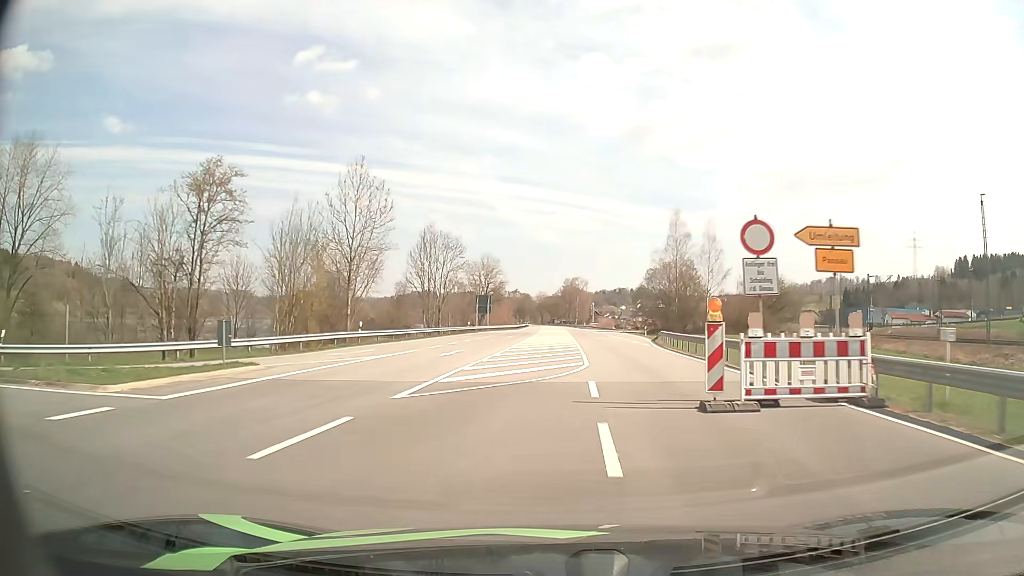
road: primary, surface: asphalt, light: Day
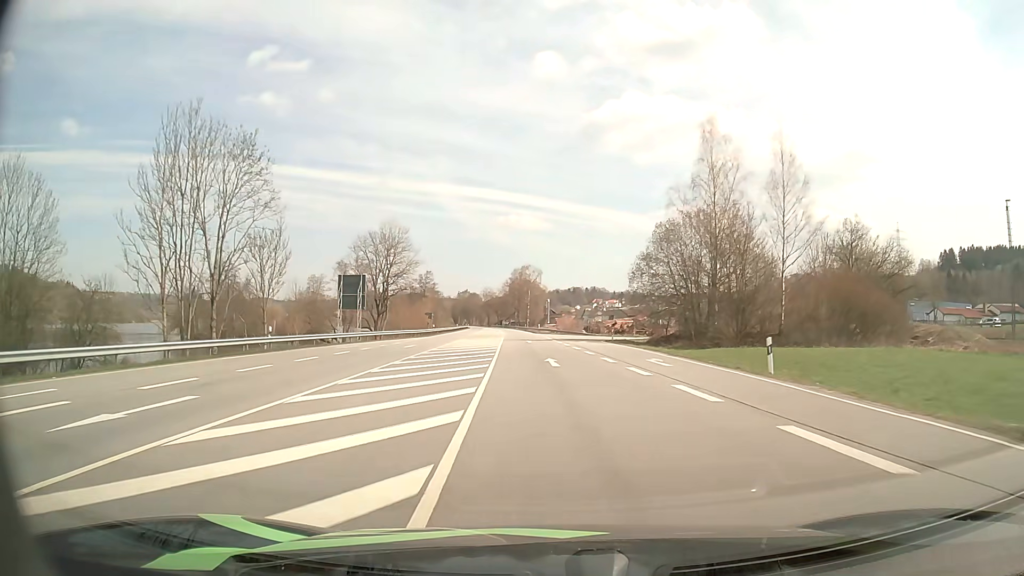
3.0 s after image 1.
(+2.5, +51.3) m; +4°
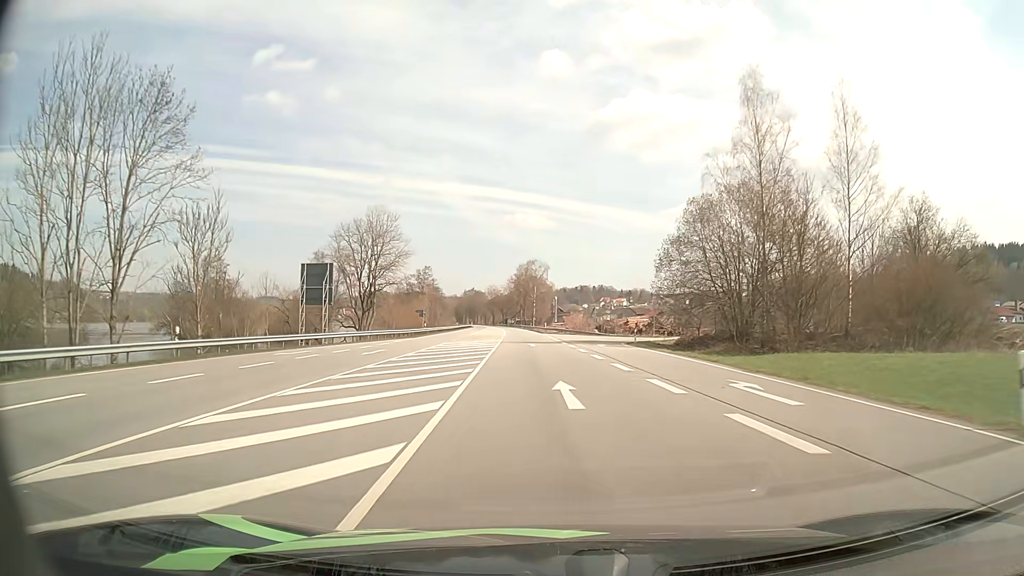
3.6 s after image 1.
(-0.1, +11.0) m; -1°
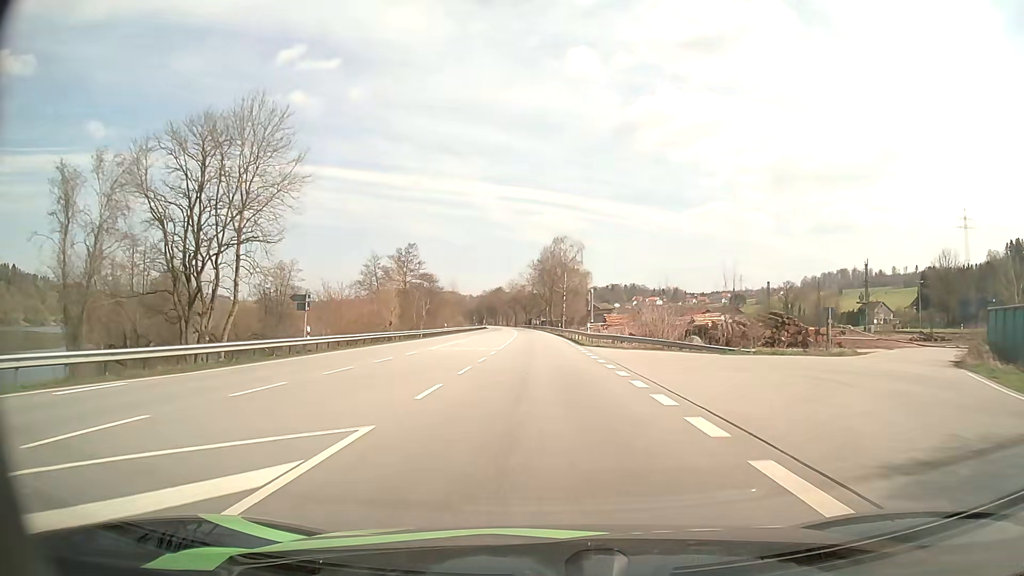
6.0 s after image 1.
(-1.0, +45.5) m; -3°
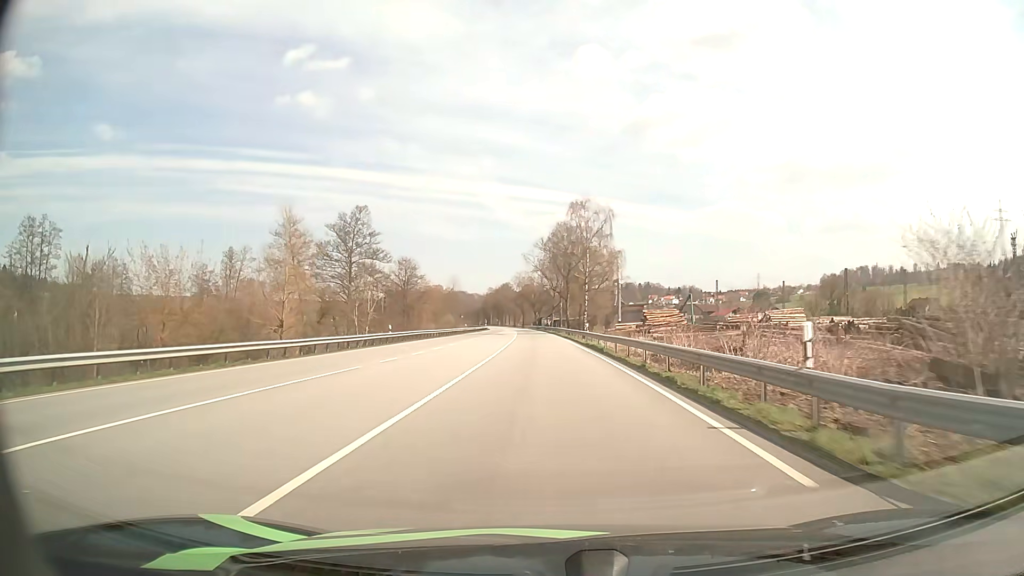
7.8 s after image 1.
(-0.4, +35.7) m; -1°
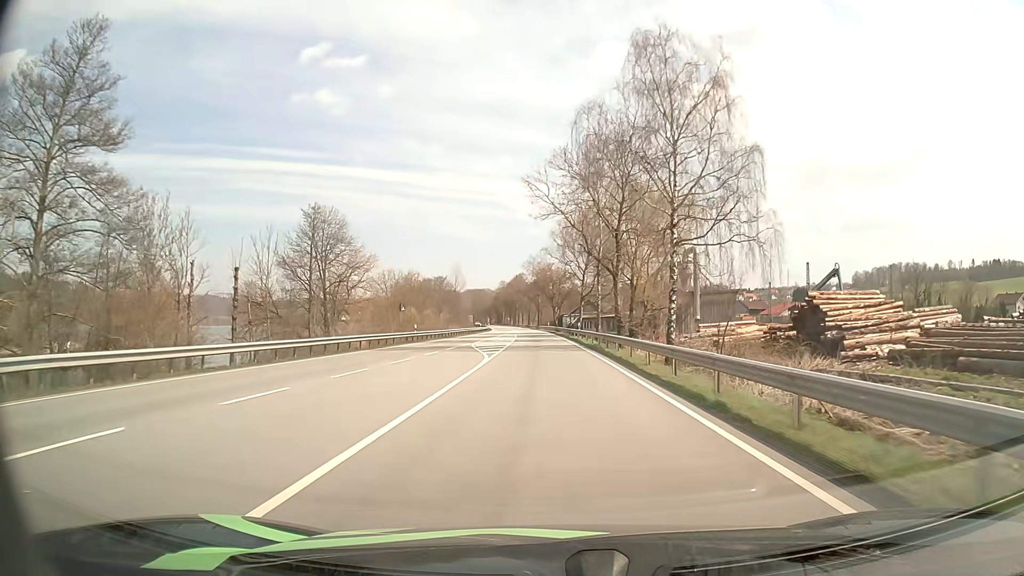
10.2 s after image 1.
(-0.6, +49.9) m; -2°
(0, +10) (0, +20) (0, +30) (-1, +40) (-1, +50) (-1, +60) (-2, +70) (-2, +80) (-2, +90) (-3, +100) m
